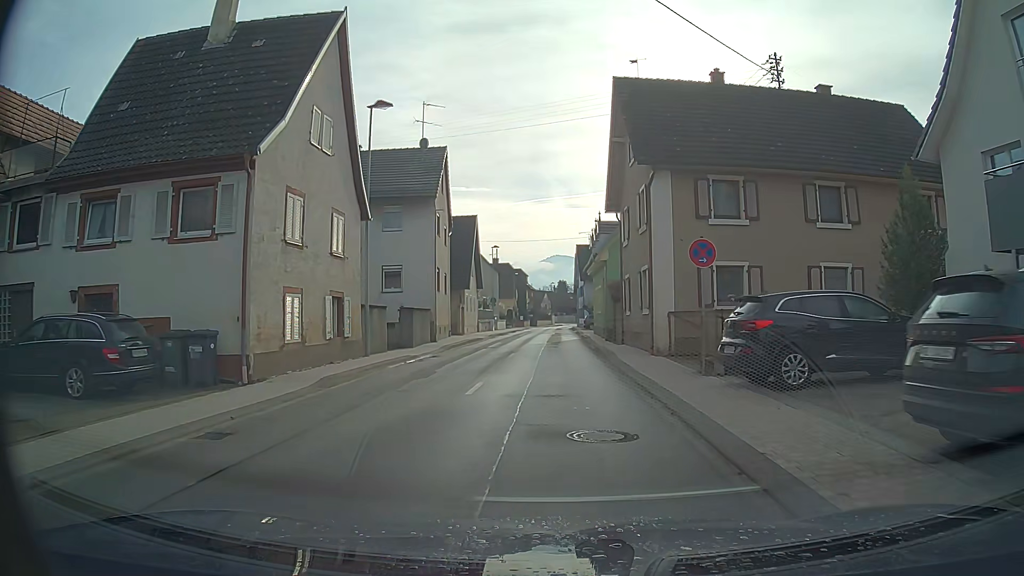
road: secondary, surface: asphalt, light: Day
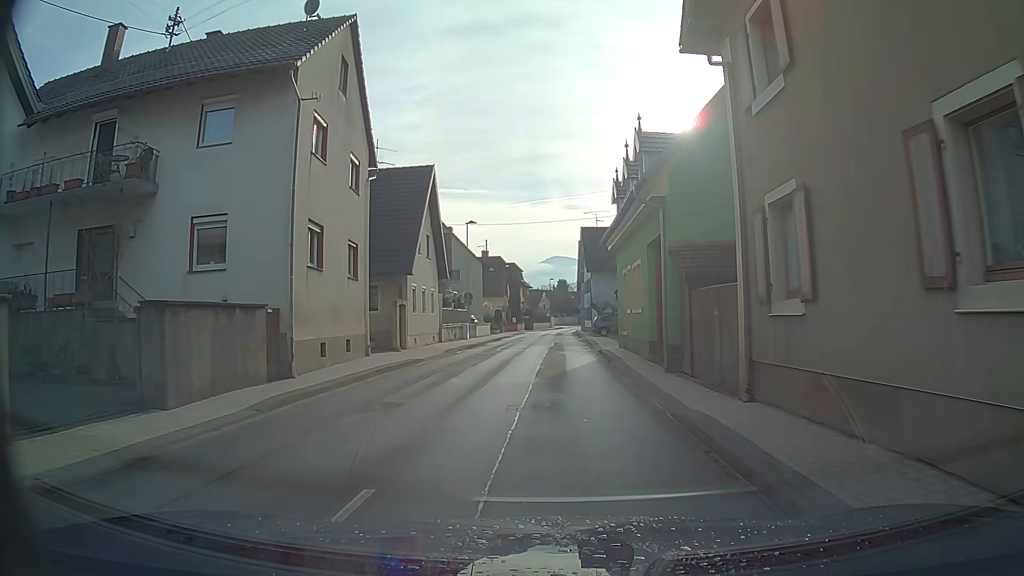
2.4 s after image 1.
(-0.1, +18.2) m; -1°
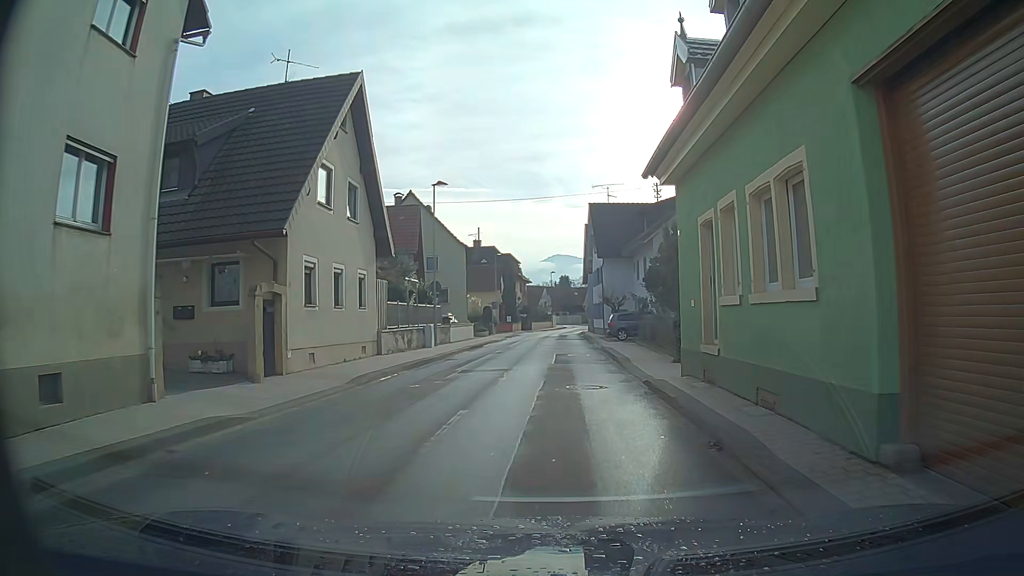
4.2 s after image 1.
(0.0, +13.5) m; 0°
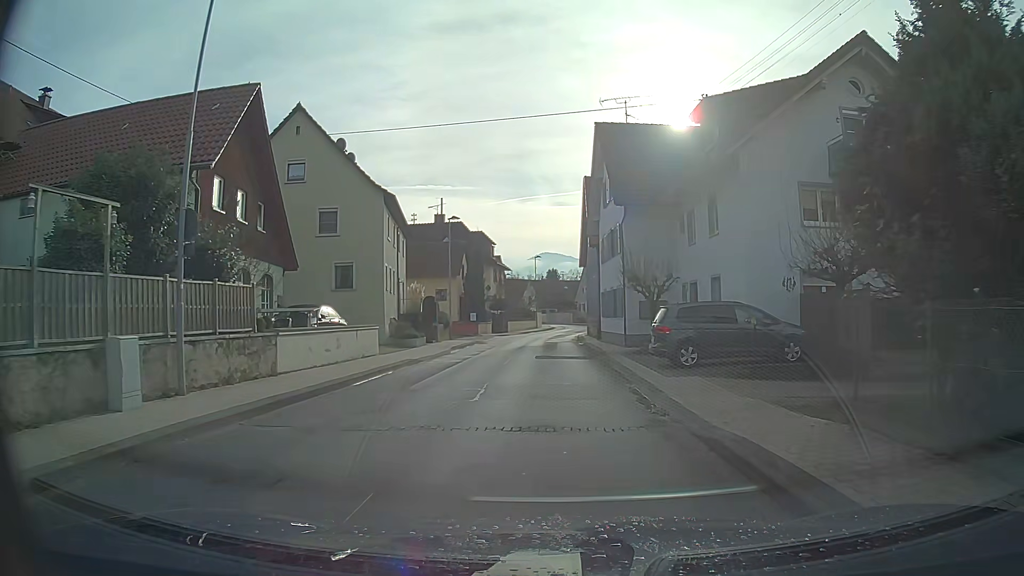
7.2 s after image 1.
(+0.3, +22.6) m; 0°
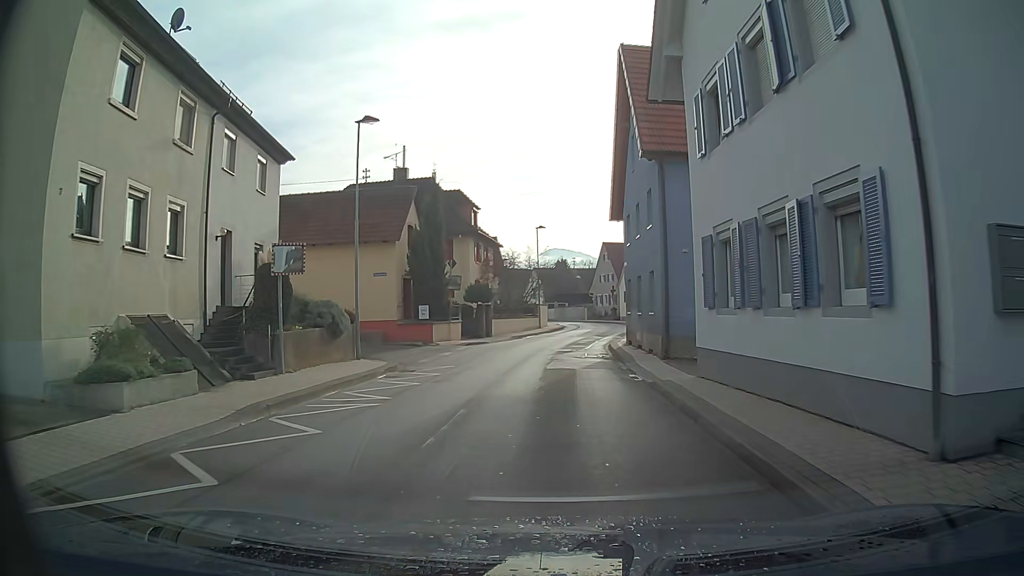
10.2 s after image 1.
(0.0, +22.6) m; 0°
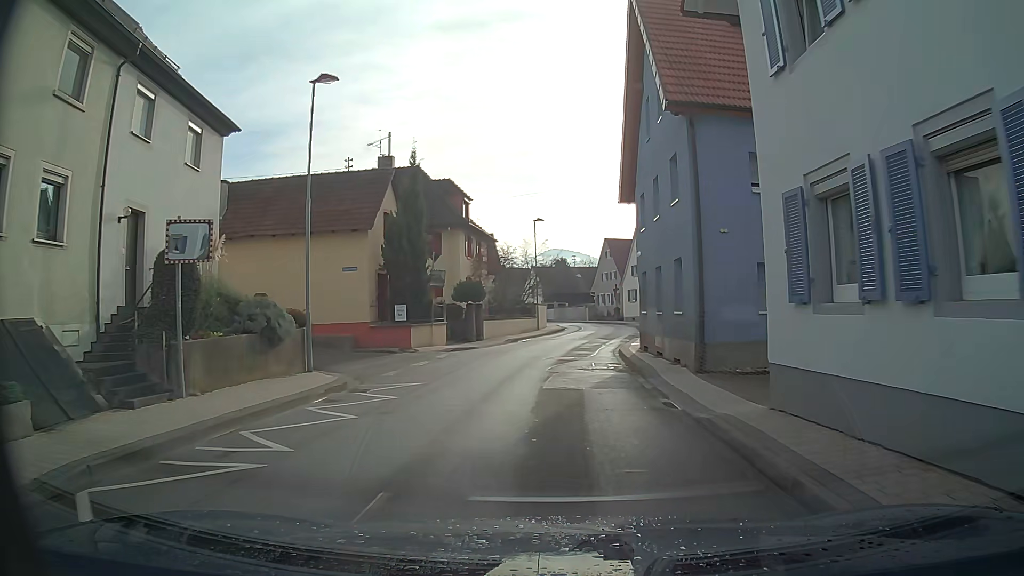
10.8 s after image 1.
(0.0, +4.5) m; 0°
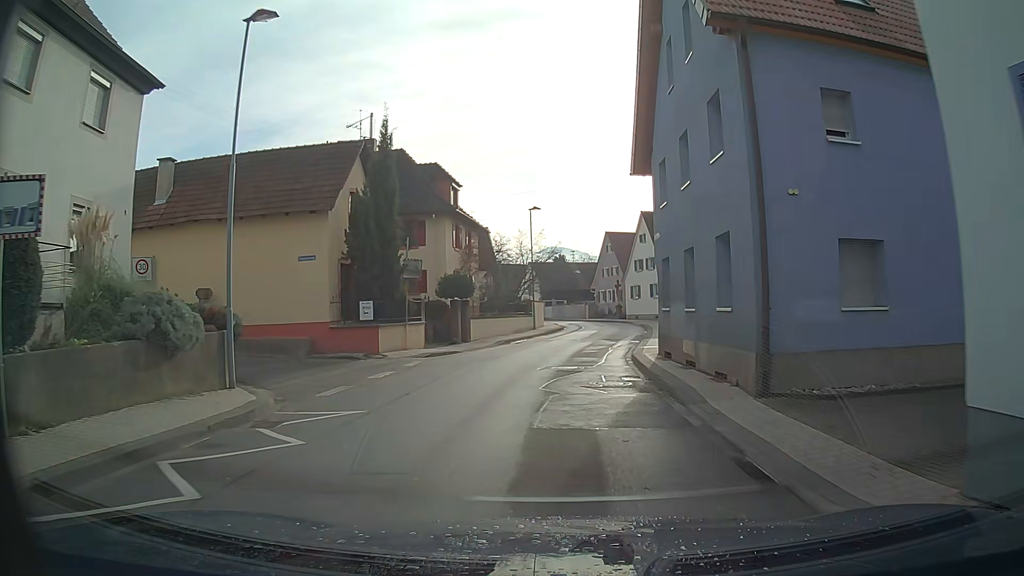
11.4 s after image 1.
(0.0, +4.5) m; +1°
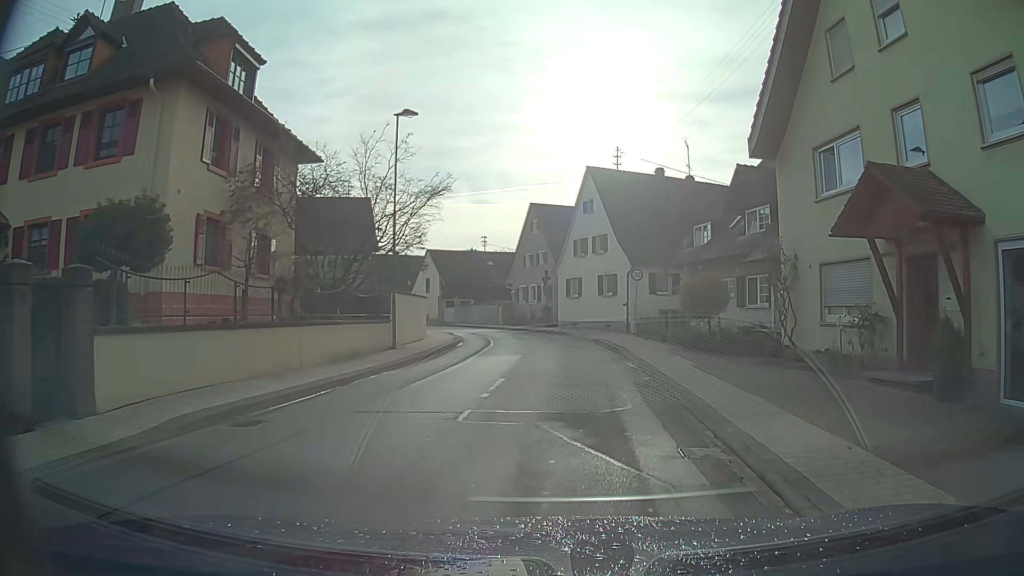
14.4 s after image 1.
(0.0, +22.6) m; +3°
(+1, +10) (+1, +20) (+1, +30) (0, +40) (-2, +49) (-6, +59) (-11, +68) (-15, +77) (-20, +85) (-25, +94) m
